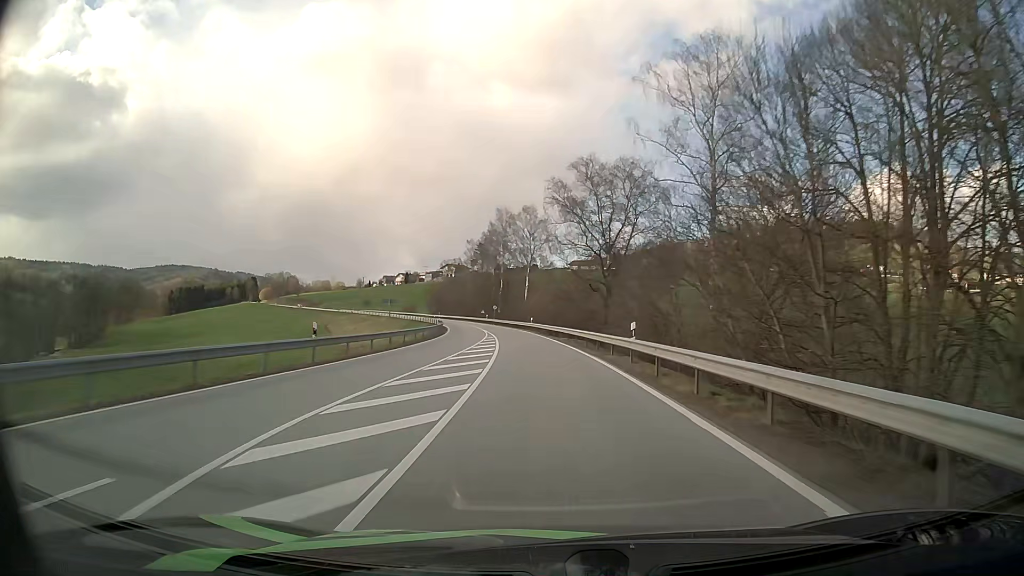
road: secondary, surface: asphalt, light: Day
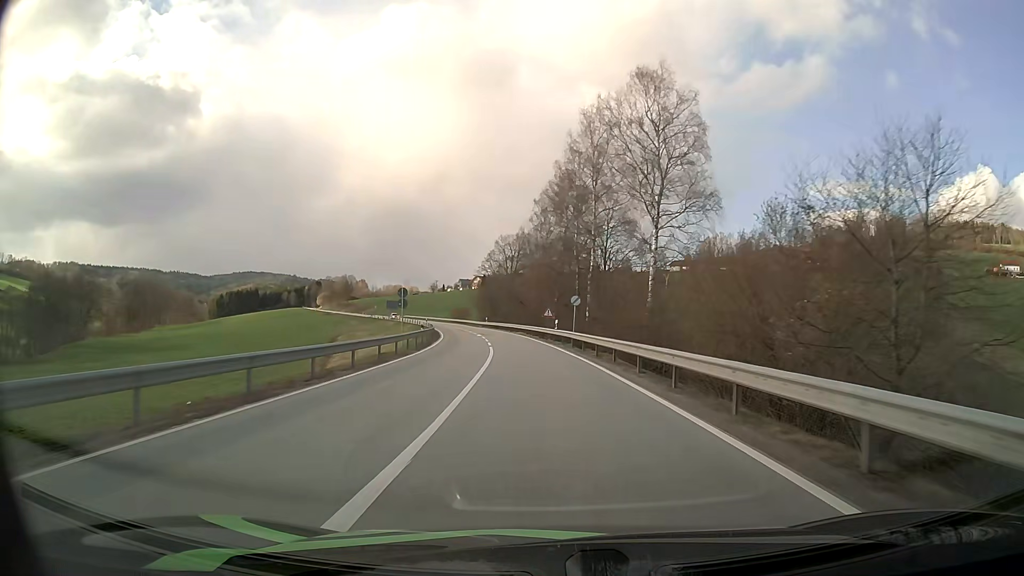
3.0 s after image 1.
(-4.3, +62.5) m; -7°
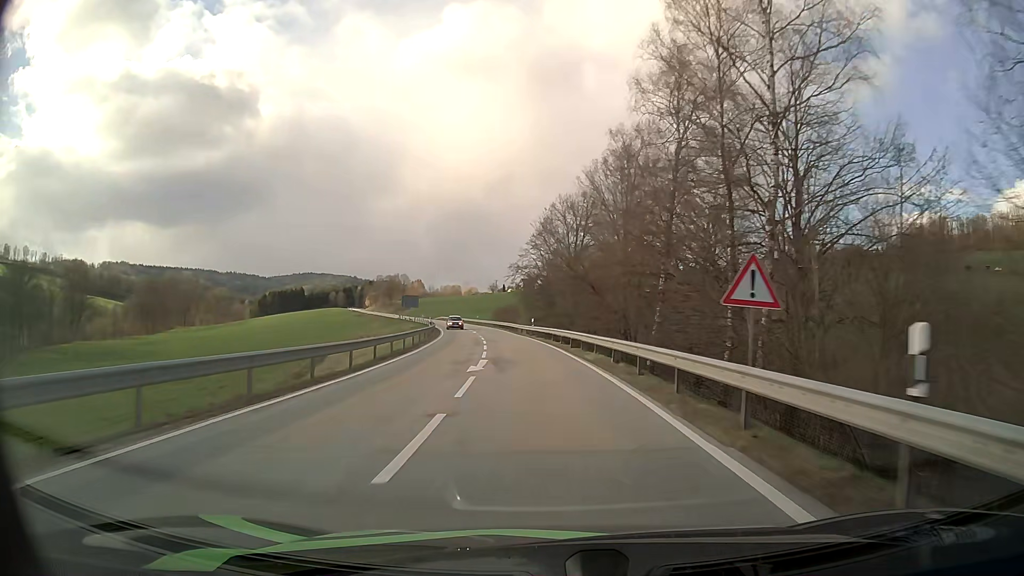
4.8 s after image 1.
(-2.0, +37.0) m; -6°
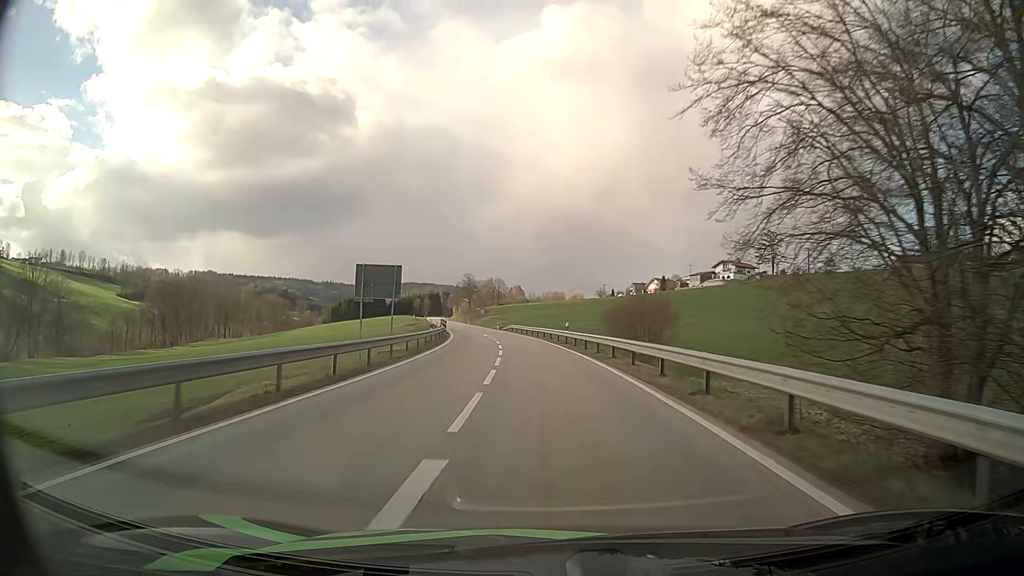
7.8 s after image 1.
(-5.0, +60.5) m; -9°
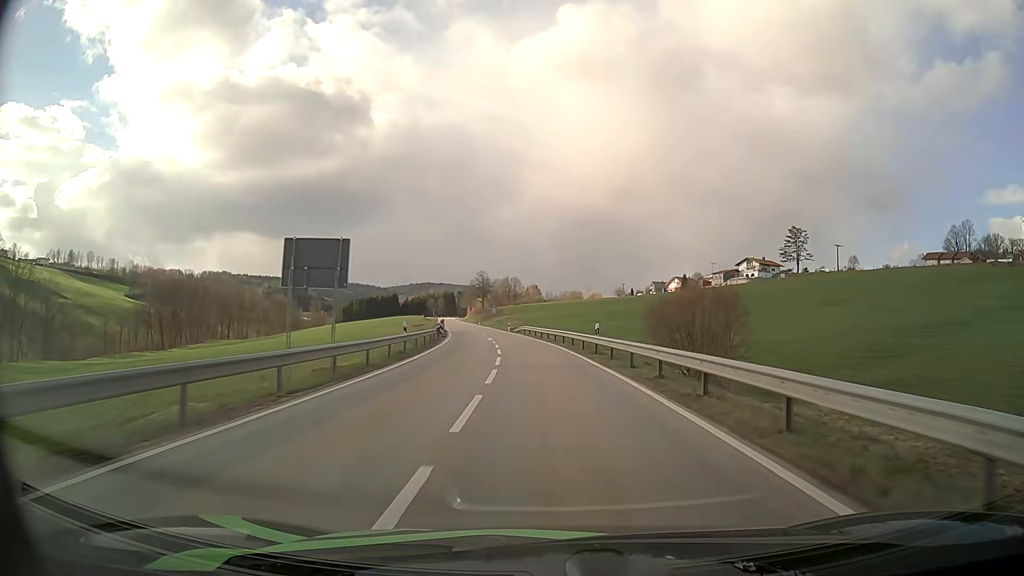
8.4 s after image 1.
(-0.2, +12.0) m; -1°
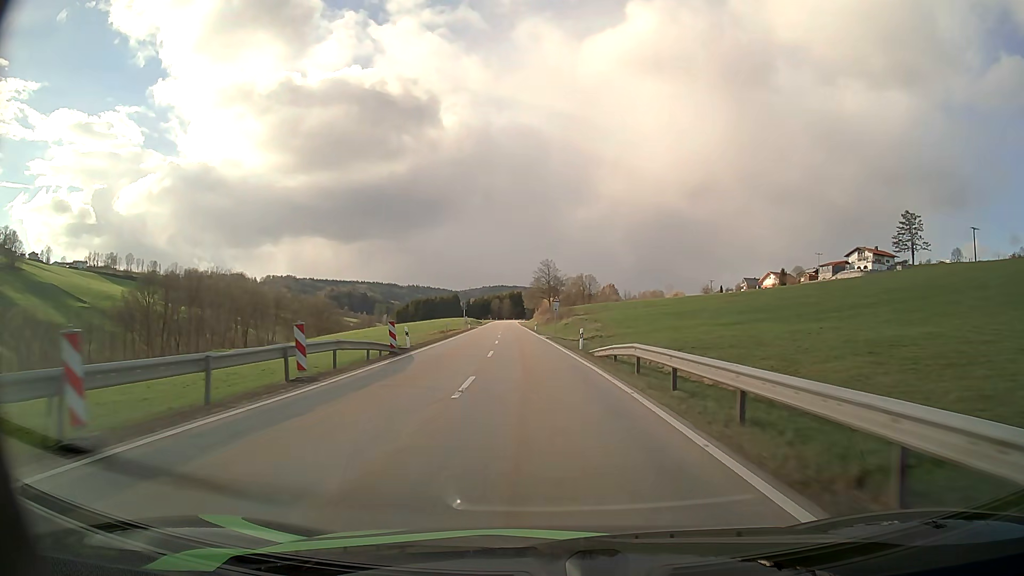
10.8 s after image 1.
(-2.6, +47.3) m; -6°
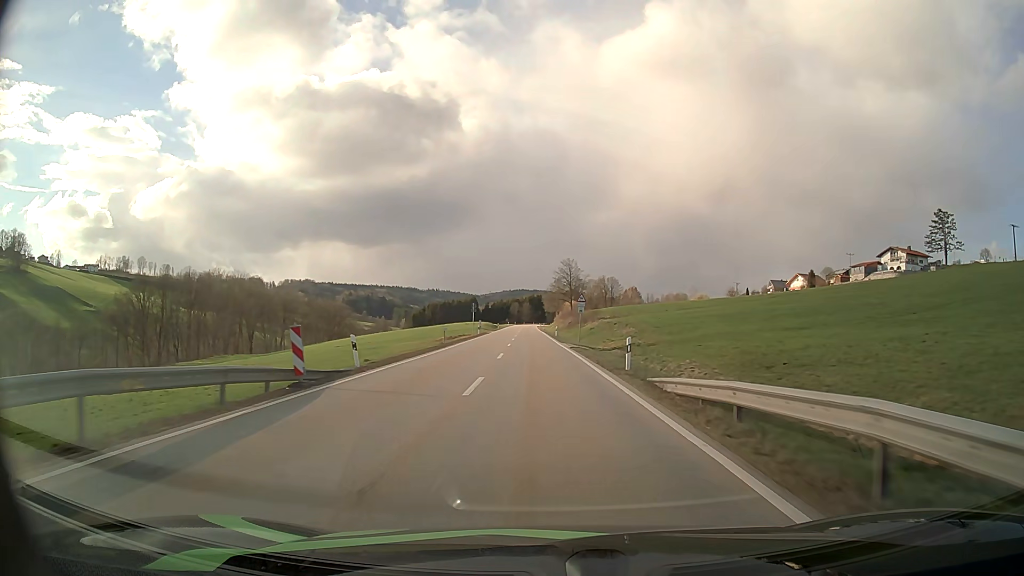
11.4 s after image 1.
(-0.2, +11.8) m; -2°
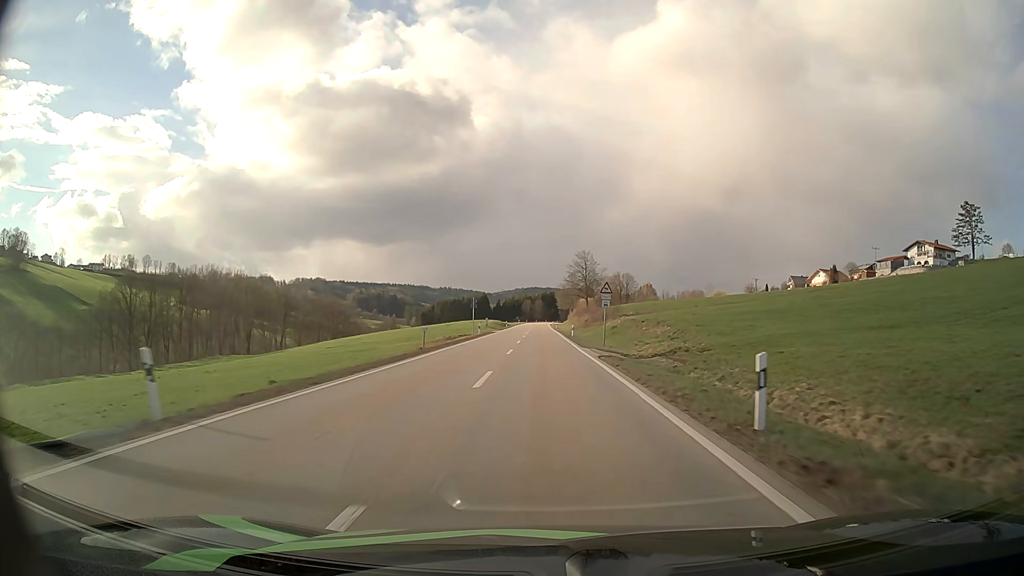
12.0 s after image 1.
(-0.1, +11.8) m; -1°
(0, +10) (0, +20) (0, +30) (0, +40) (-1, +50) (-1, +60) (-1, +70) (-1, +80) (-1, +90) (-2, +100) m
